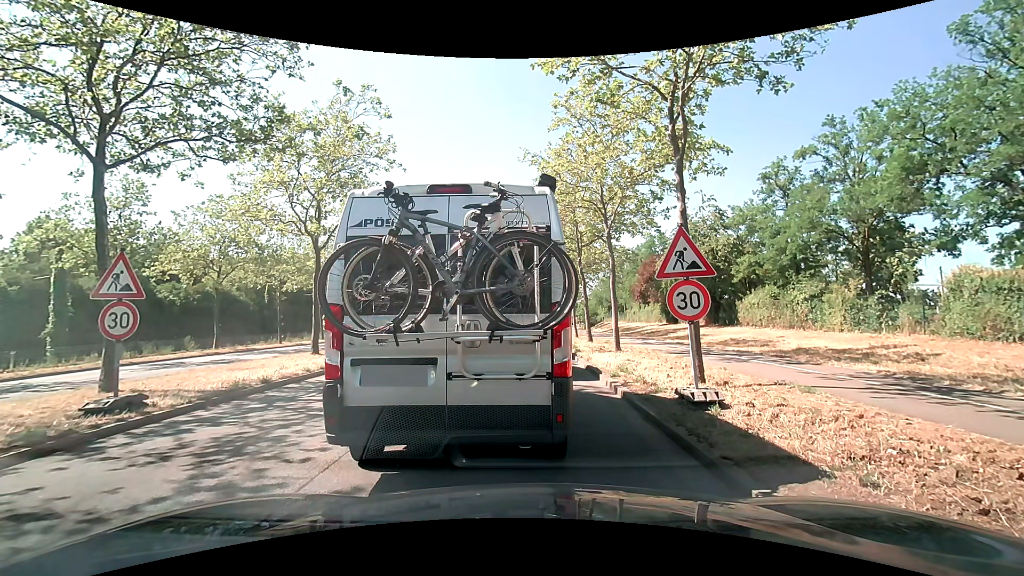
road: primary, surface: asphalt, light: Day
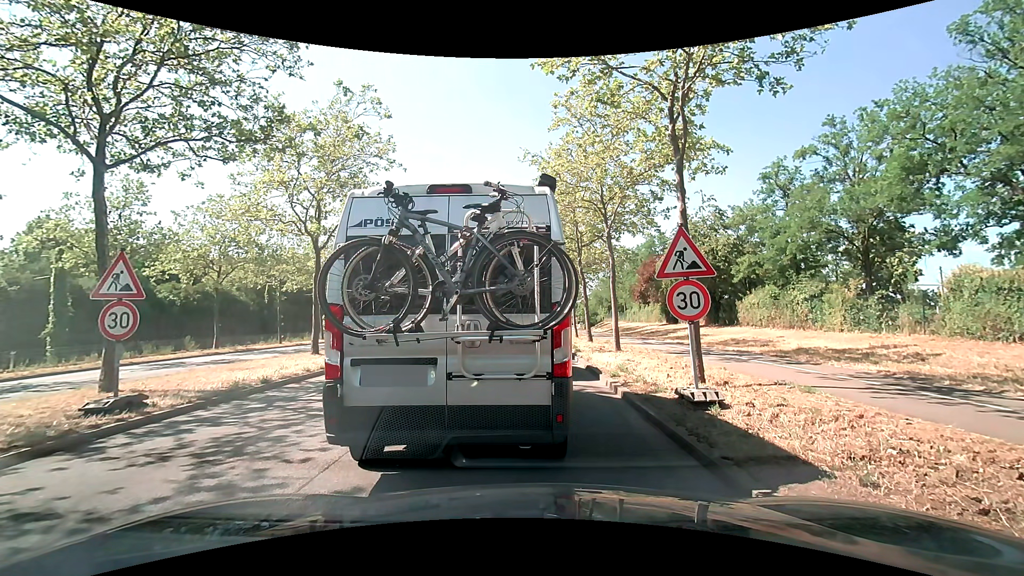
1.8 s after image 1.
(0.0, 0.0) m; 0°
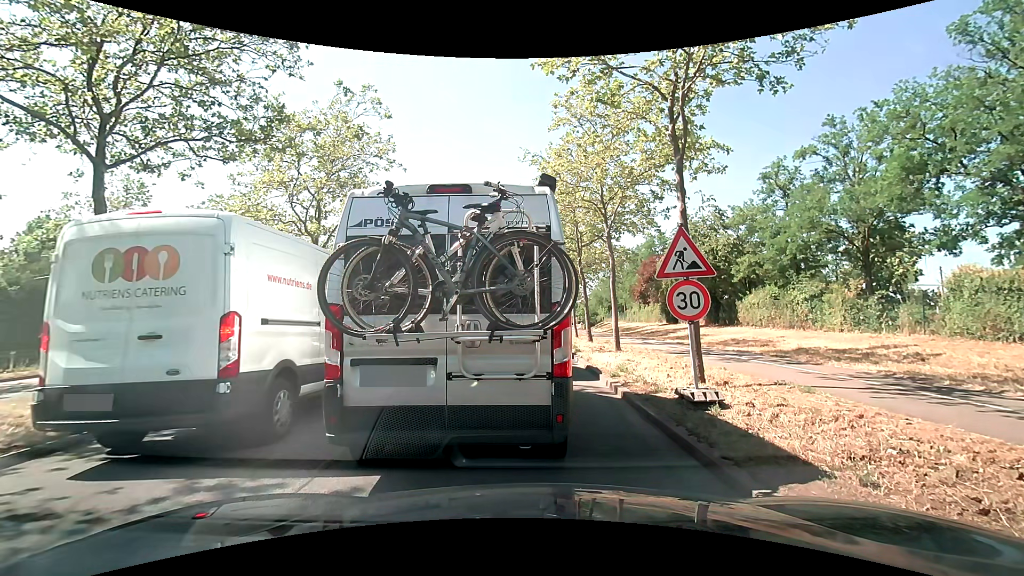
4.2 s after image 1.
(0.0, 0.0) m; 0°
